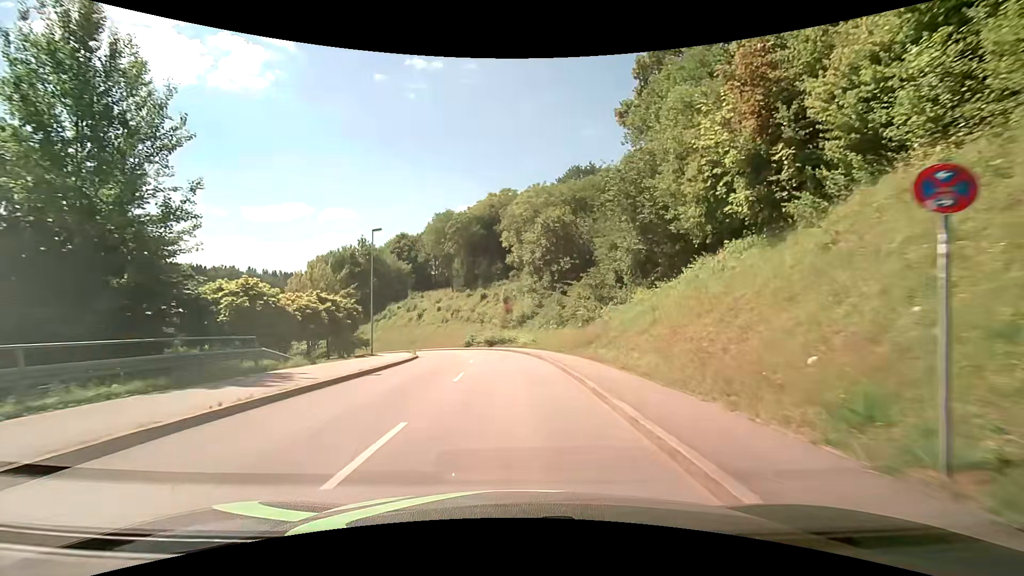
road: tertiary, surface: asphalt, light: Day
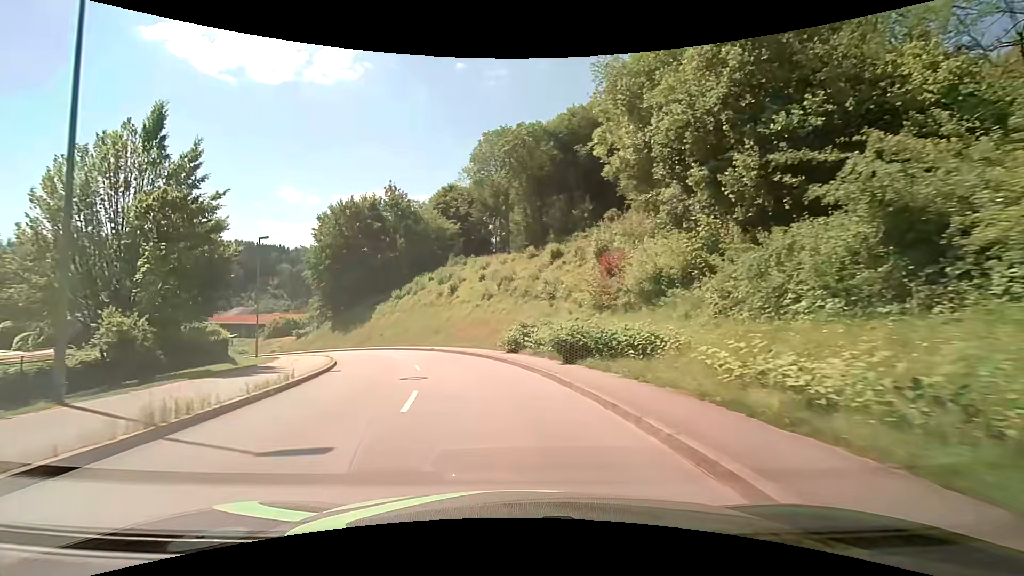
(-1.2, +32.5) m; -8°
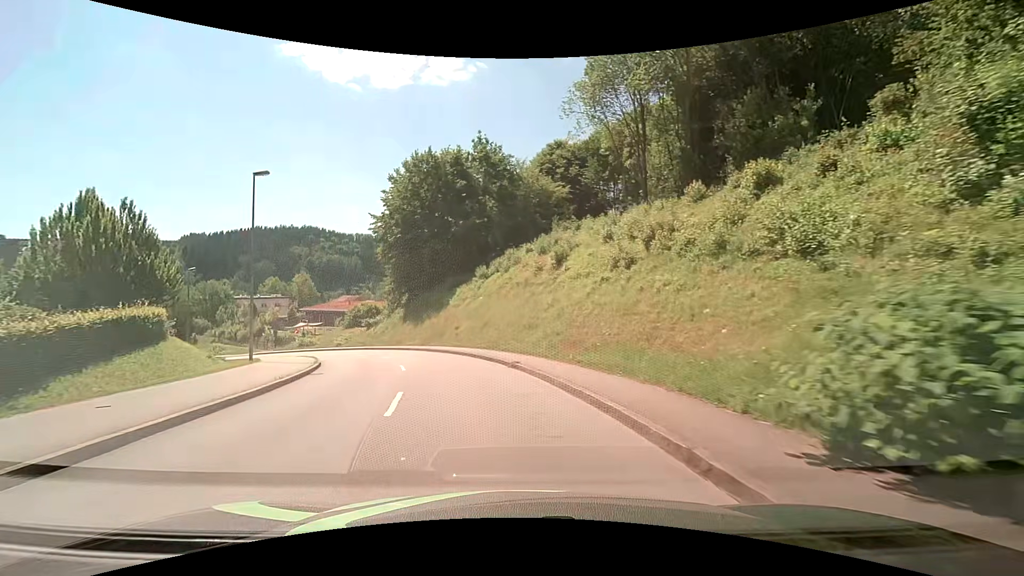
(-1.9, +18.6) m; -12°
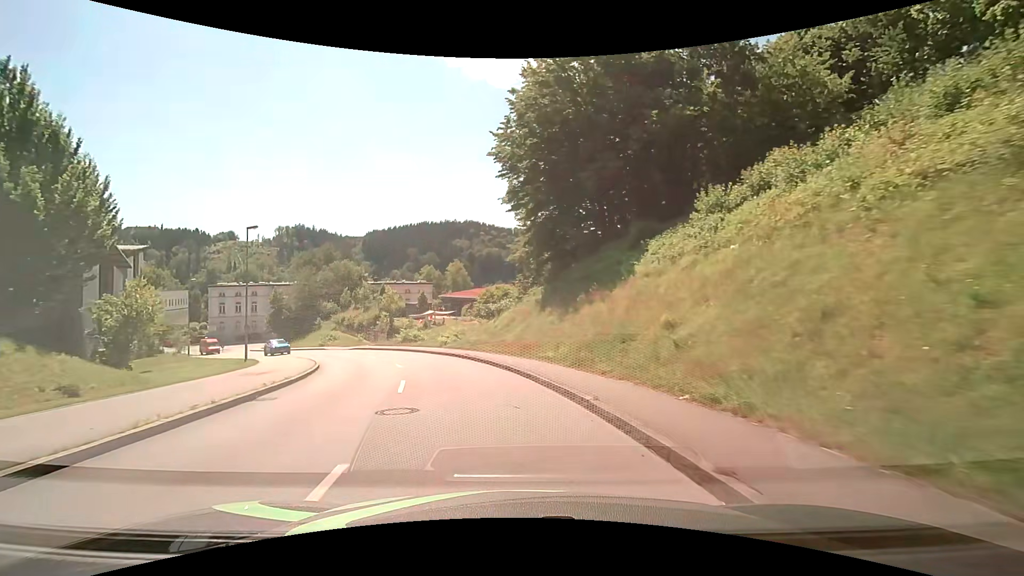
(-3.8, +23.7) m; -18°
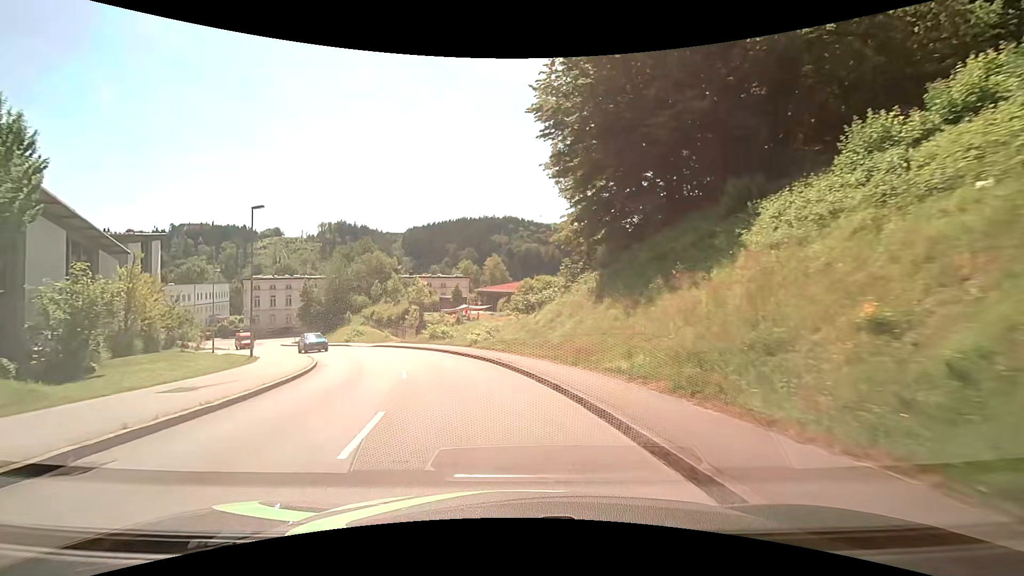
(-0.2, +6.1) m; -4°
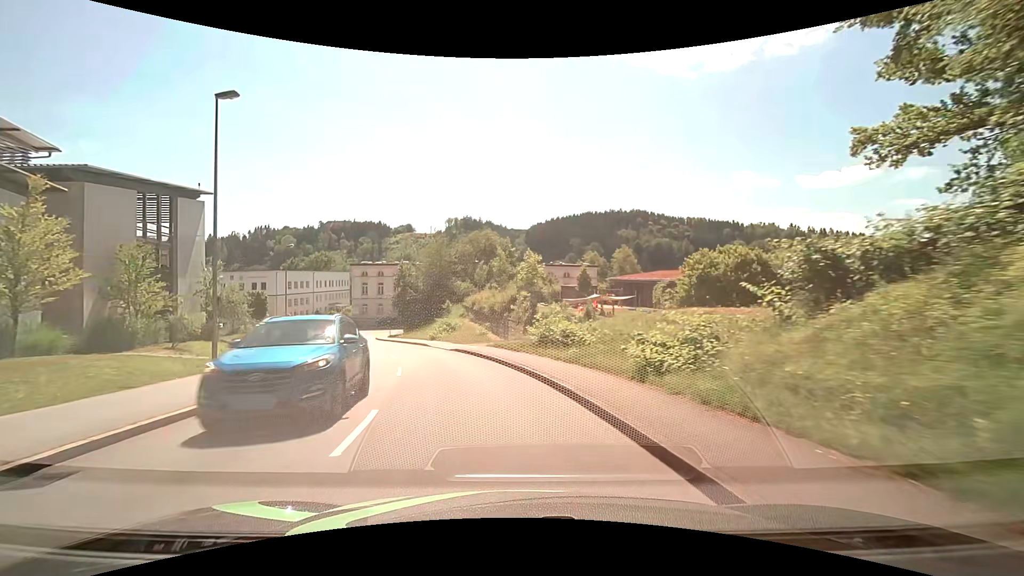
(-2.3, +18.2) m; -14°
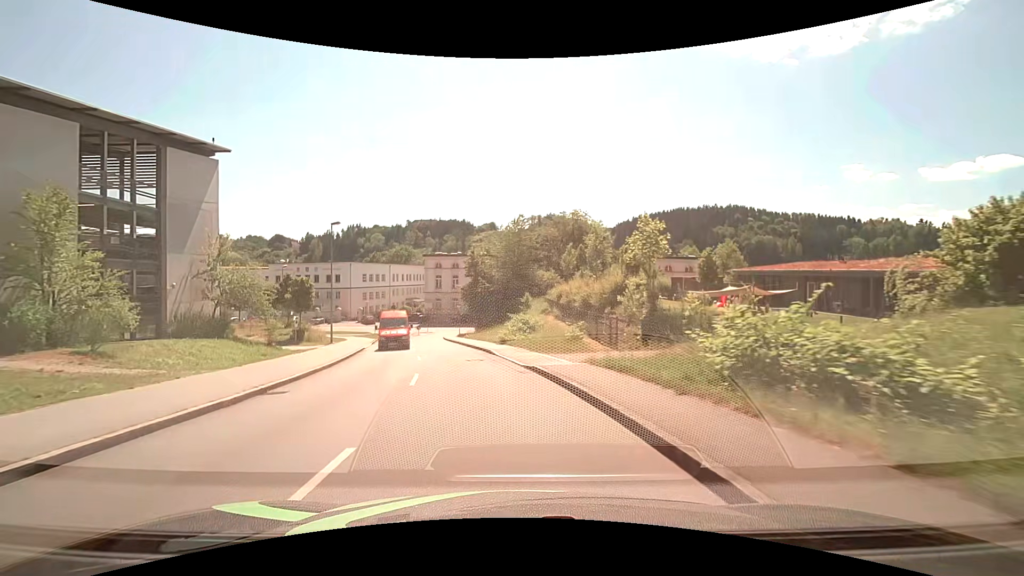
(-1.0, +12.0) m; -9°
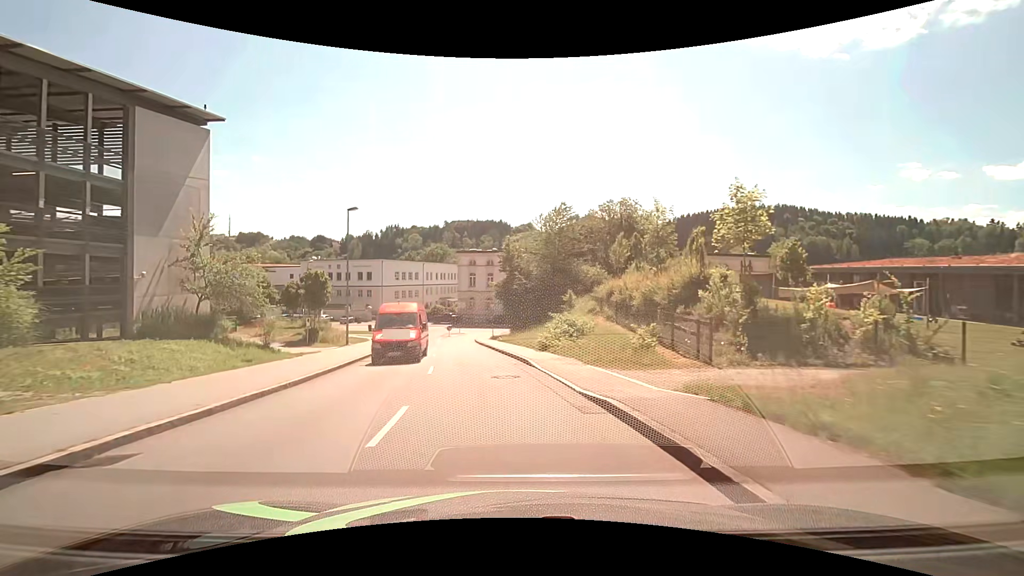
(-0.3, +6.0) m; -4°
(-1, +10) (-2, +20) (-3, +30) (-5, +40) (-6, +50) (-6, +60) (0, +68) (+9, +71) (+19, +71) (+28, +68) m
